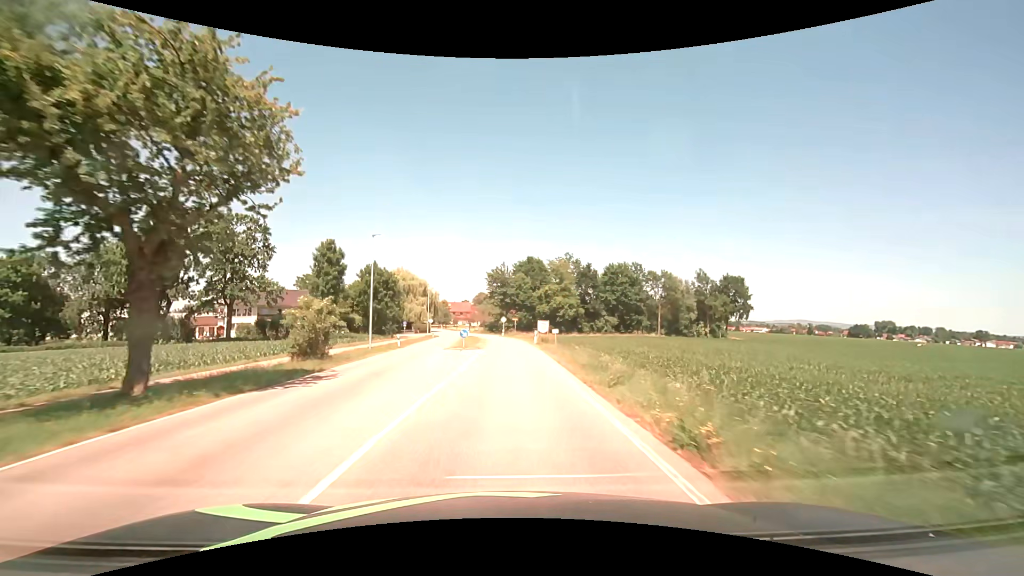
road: secondary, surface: asphalt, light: Day
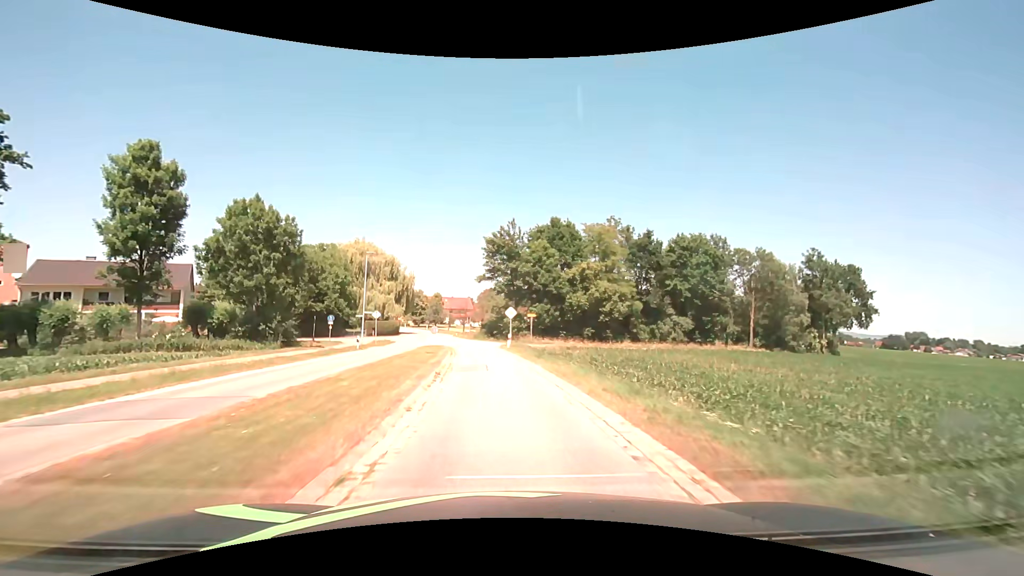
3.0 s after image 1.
(+0.1, +40.5) m; -1°
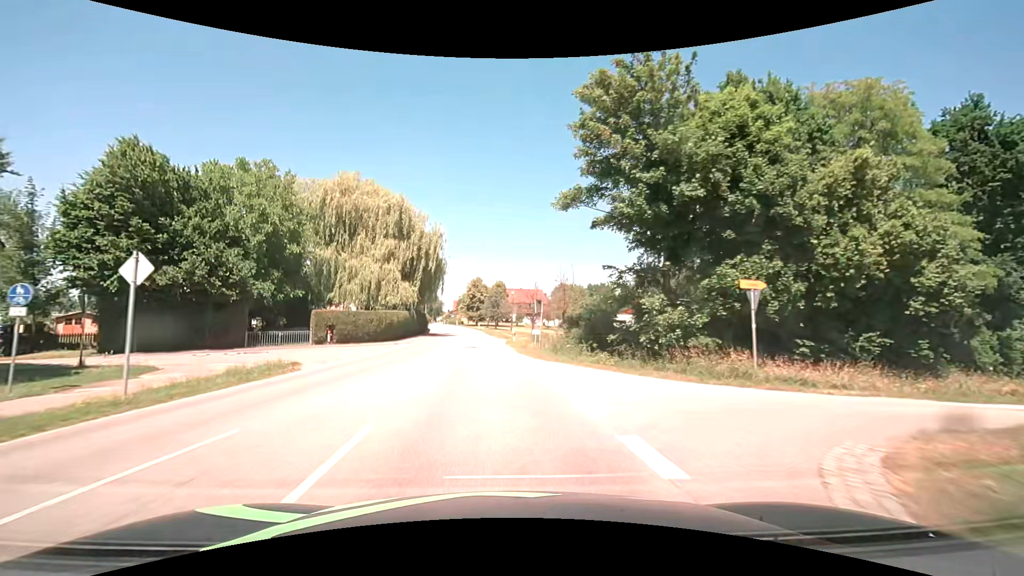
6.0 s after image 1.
(-2.4, +38.2) m; -8°
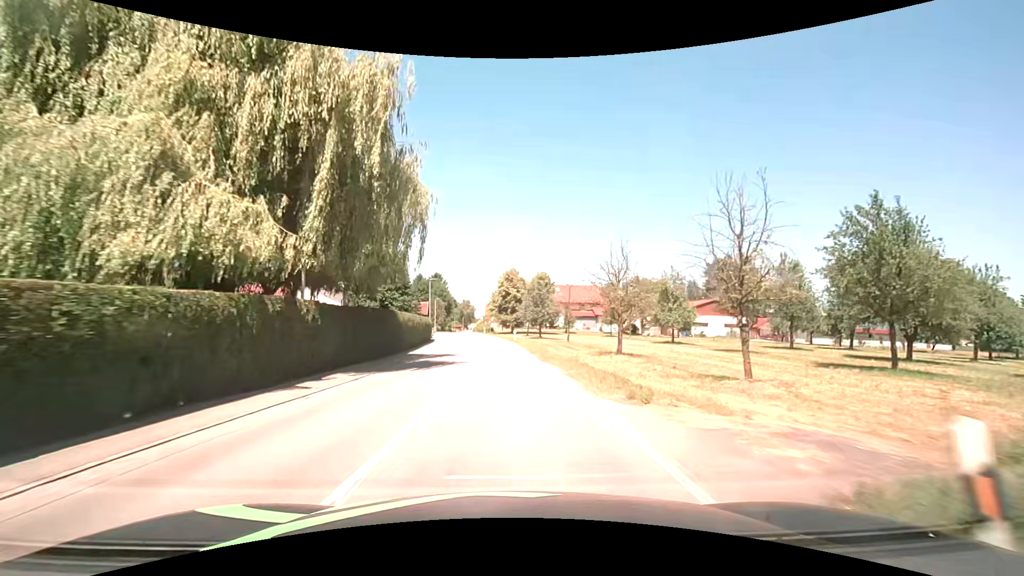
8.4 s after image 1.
(-1.6, +30.9) m; -4°
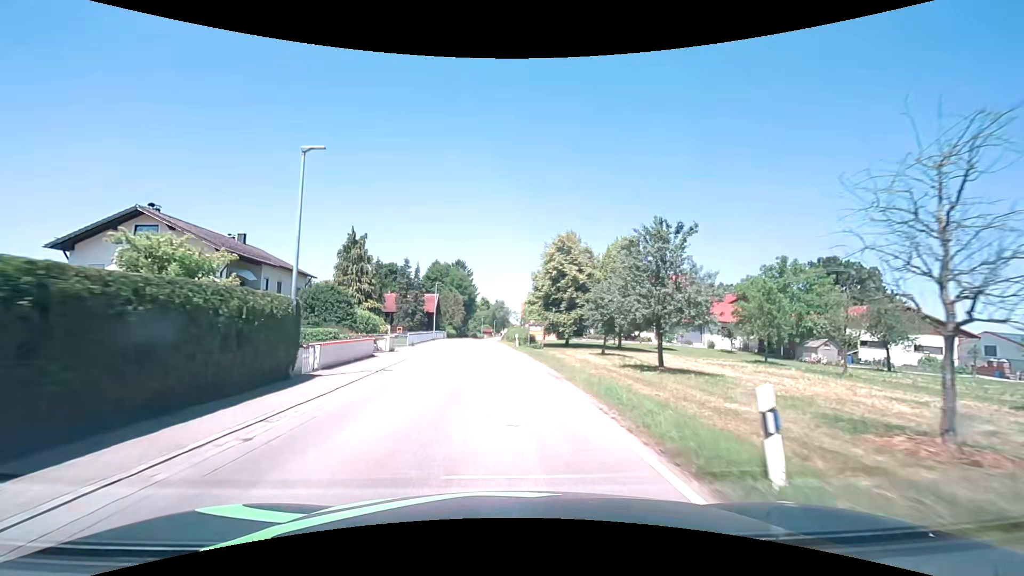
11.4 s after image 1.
(-1.8, +38.6) m; -5°
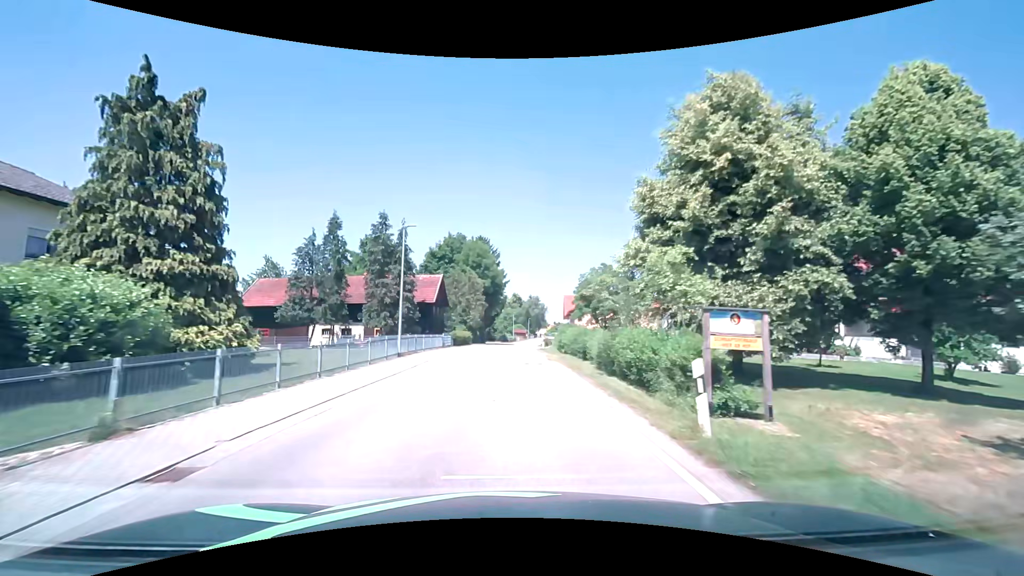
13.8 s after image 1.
(-1.2, +31.0) m; -4°
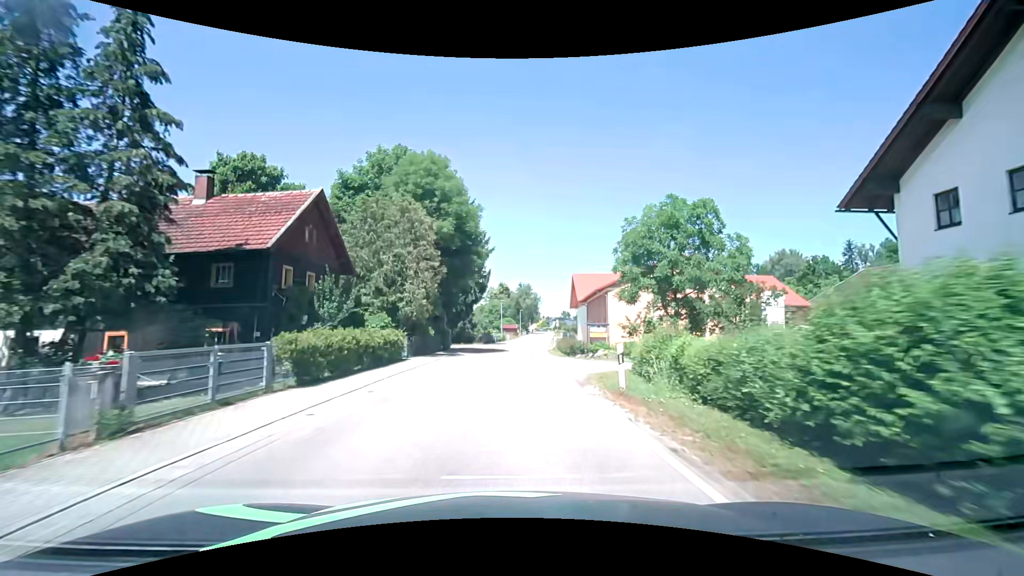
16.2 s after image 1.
(+0.3, +31.0) m; +2°
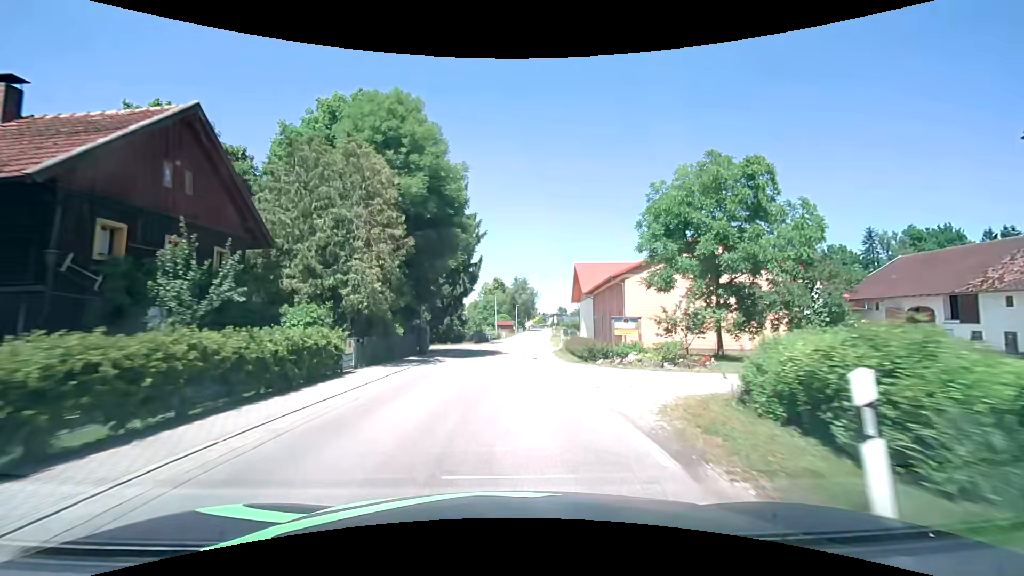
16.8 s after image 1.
(0.0, +7.8) m; +1°
(0, +10) (0, +20) (+1, +30) (+1, +40) (+2, +50) (+3, +60) (+4, +70) (+5, +80) (+5, +90) (+6, +100) m
